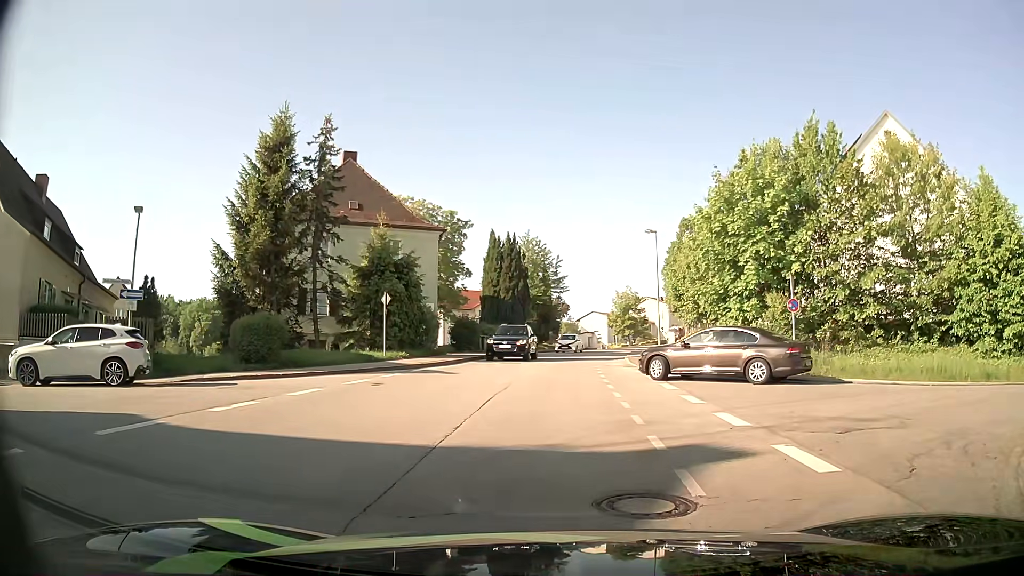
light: Day
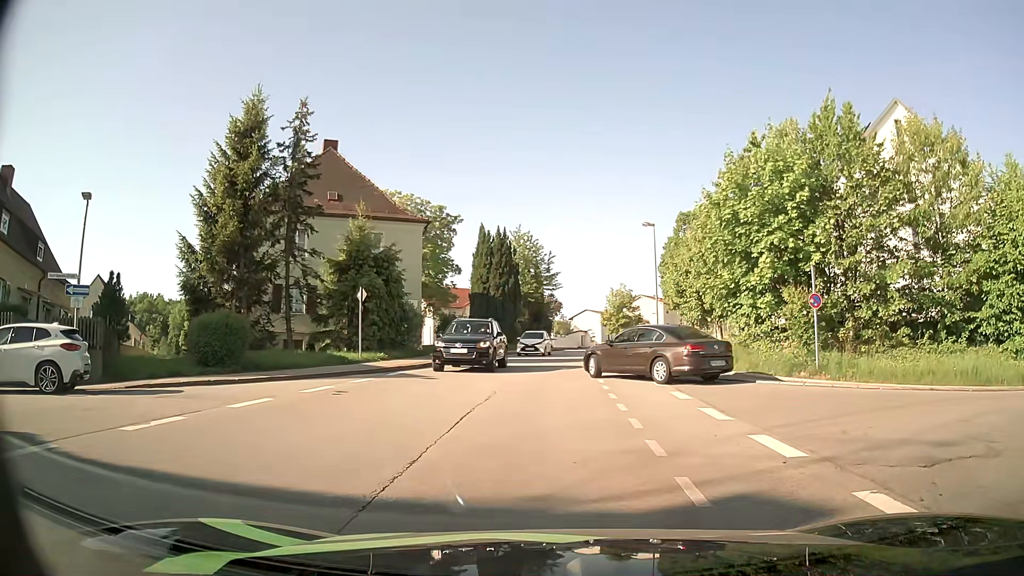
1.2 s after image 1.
(0.0, +2.4) m; +1°
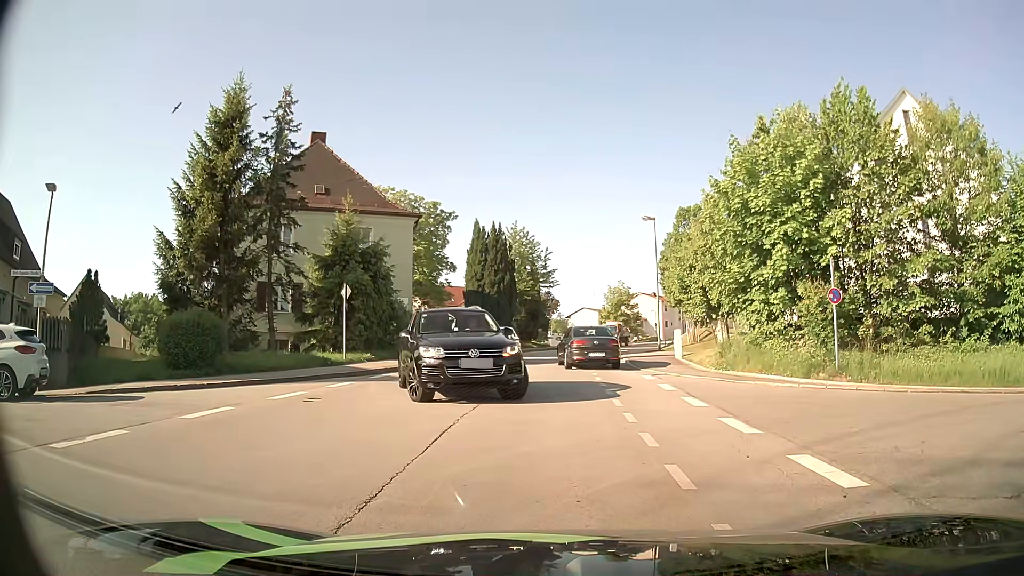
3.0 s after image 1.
(0.0, +1.5) m; 0°
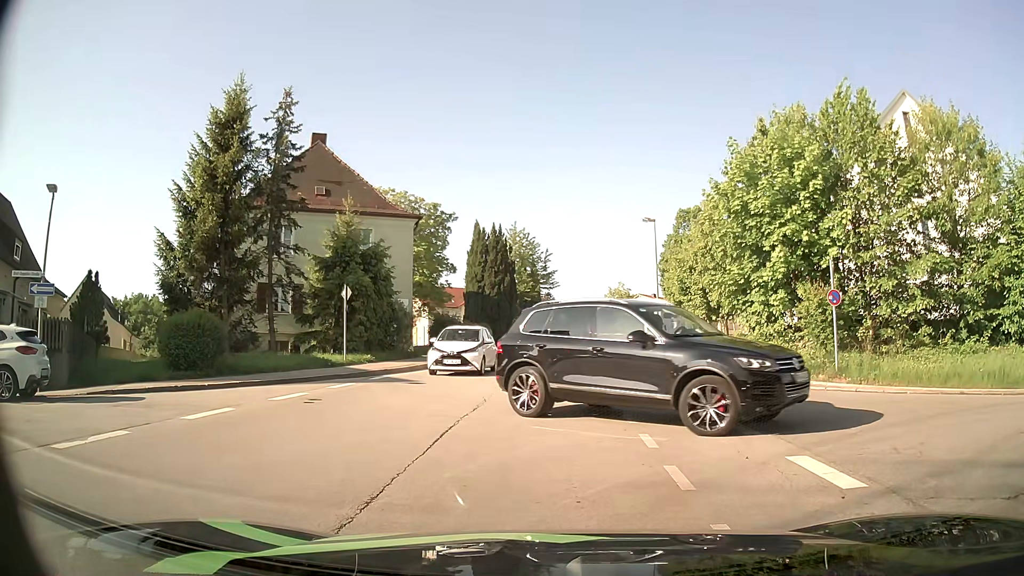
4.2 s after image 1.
(0.0, +0.1) m; 0°
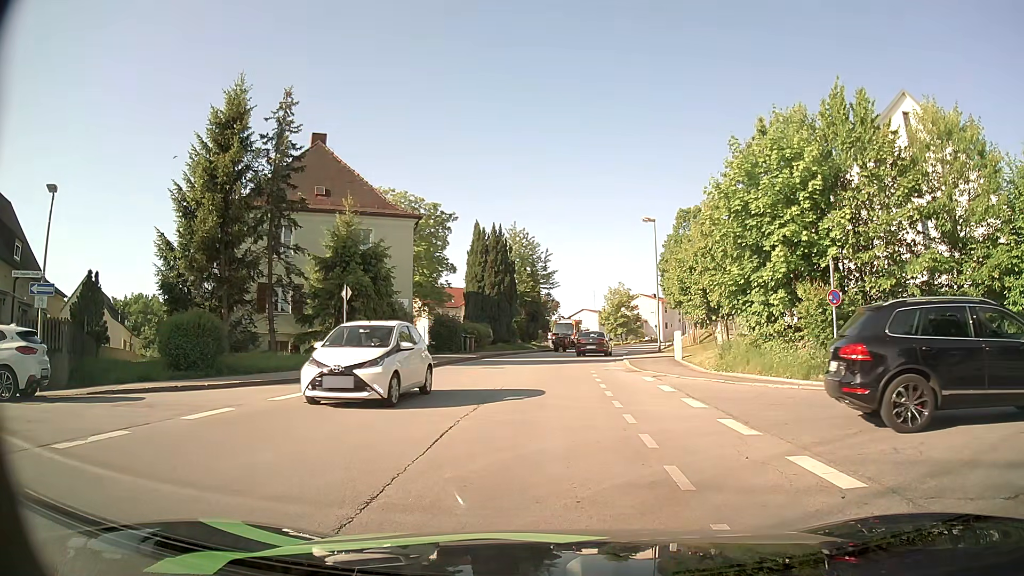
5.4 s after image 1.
(0.0, 0.0) m; 0°
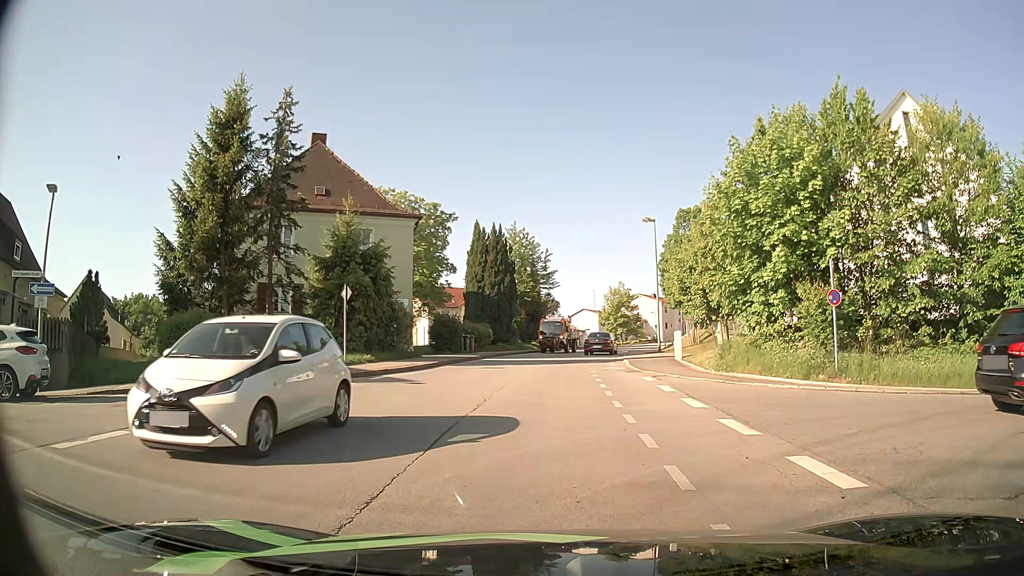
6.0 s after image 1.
(0.0, 0.0) m; 0°
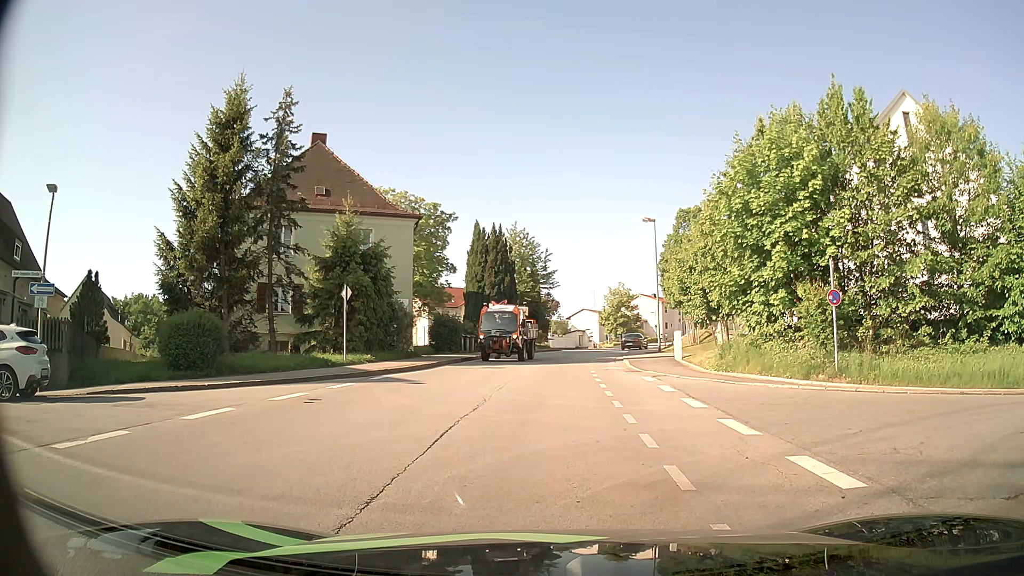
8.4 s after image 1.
(0.0, 0.0) m; 0°
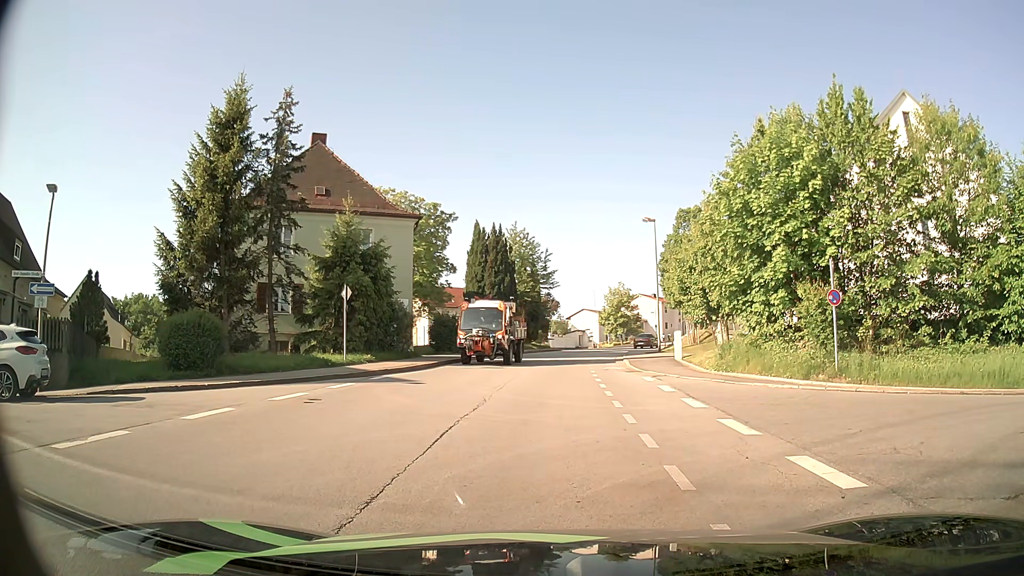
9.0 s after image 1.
(0.0, 0.0) m; 0°
